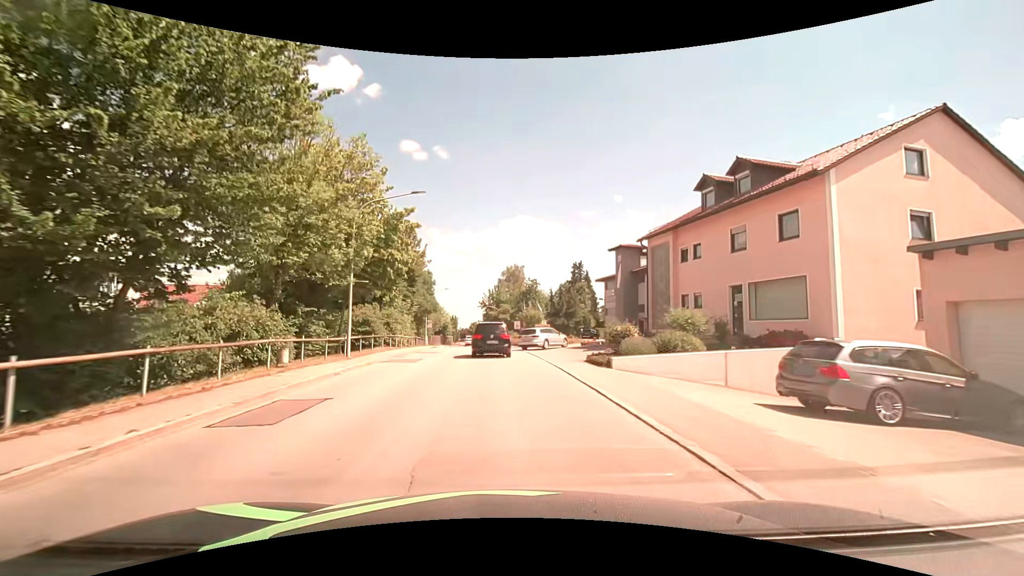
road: secondary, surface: asphalt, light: Day
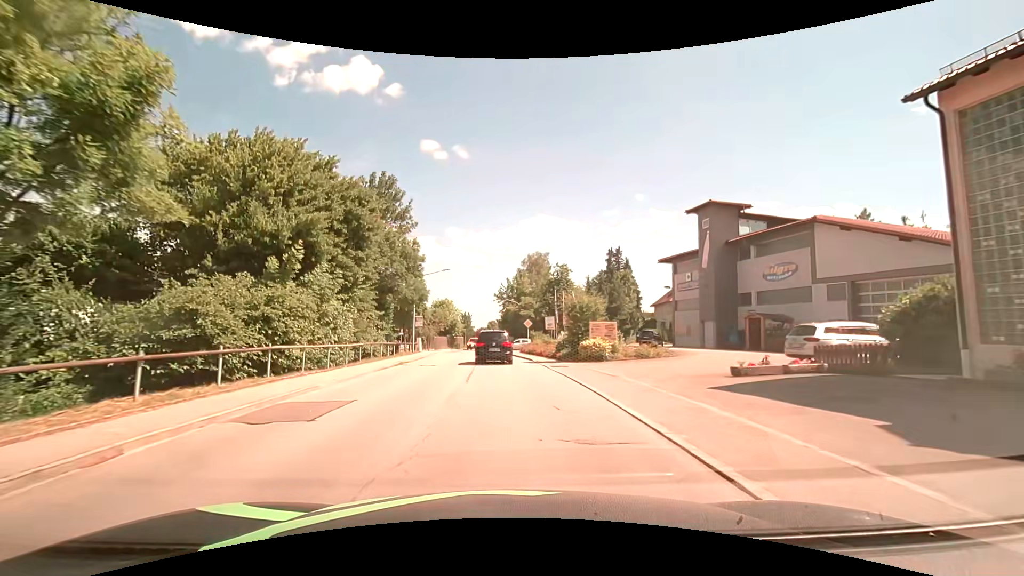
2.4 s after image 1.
(-0.5, +20.9) m; -3°
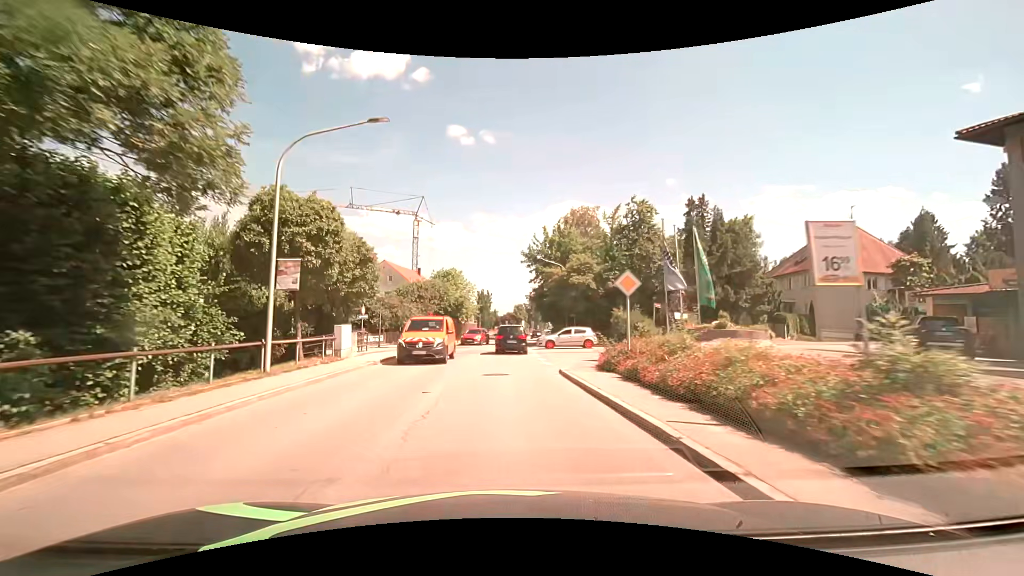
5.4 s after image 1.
(-0.6, +30.4) m; -2°
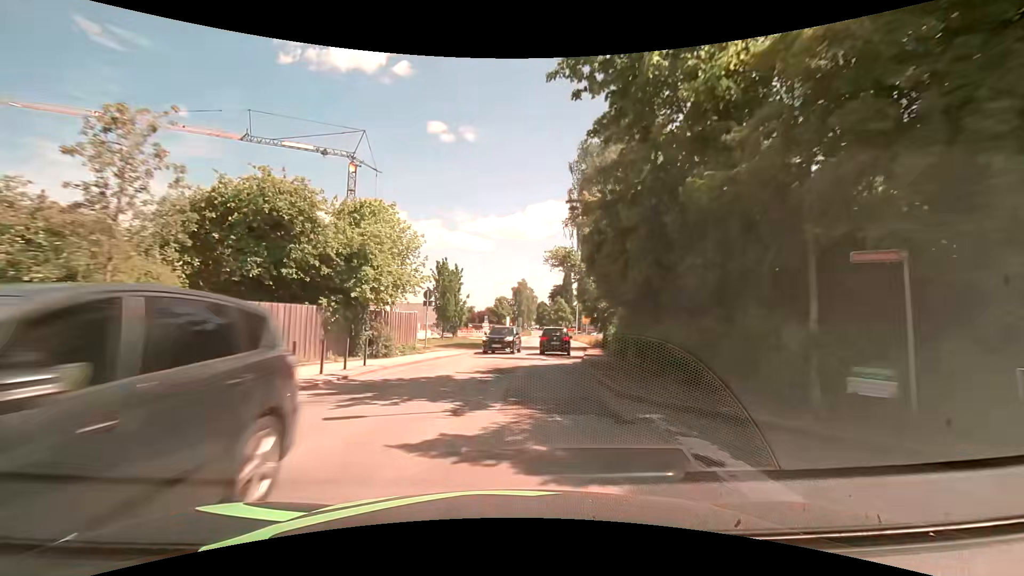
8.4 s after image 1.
(-0.3, +35.6) m; +3°
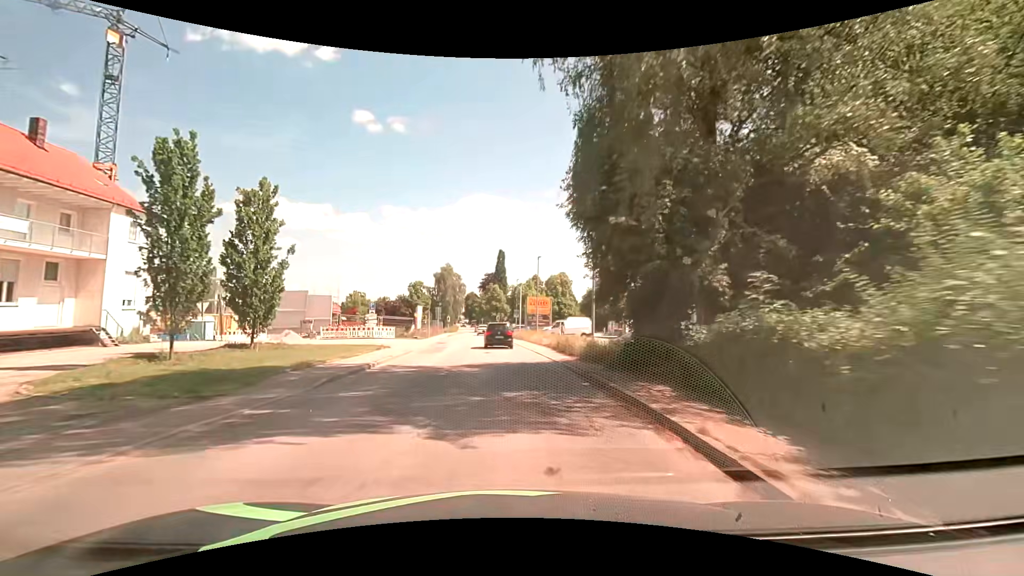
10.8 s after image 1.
(+2.2, +29.6) m; +8°
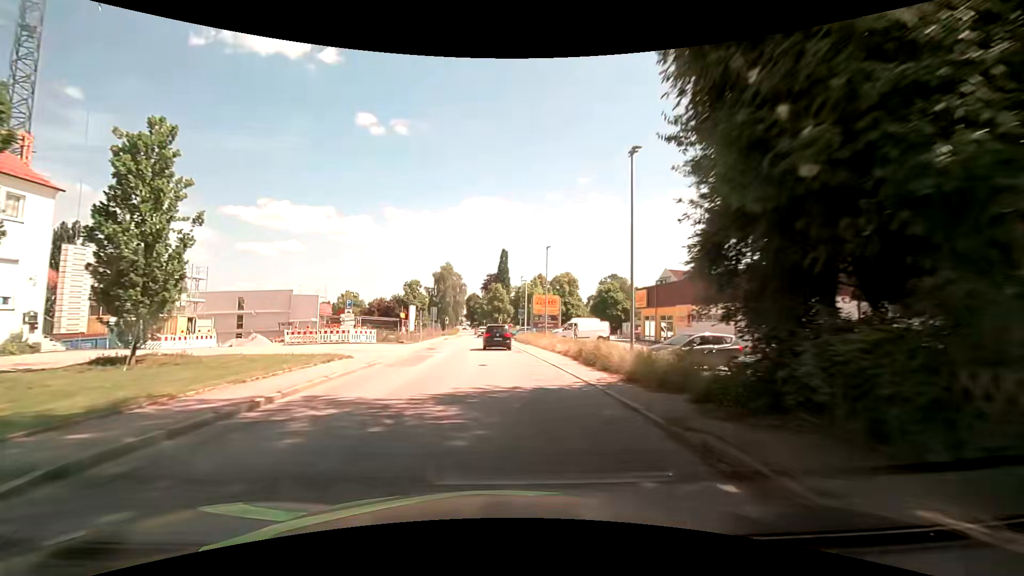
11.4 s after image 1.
(-0.1, +7.6) m; -1°
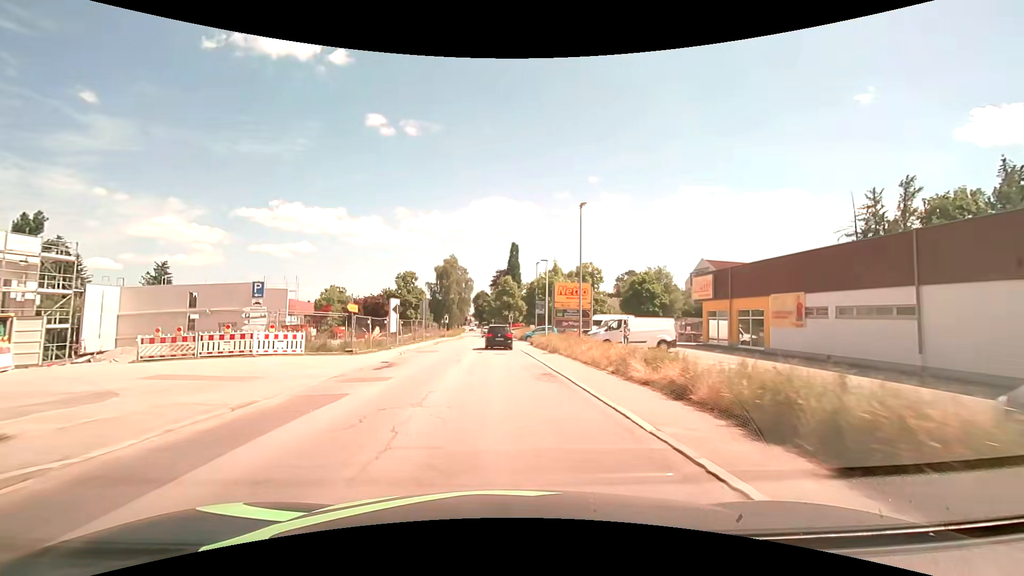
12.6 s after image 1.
(-0.2, +15.1) m; -2°
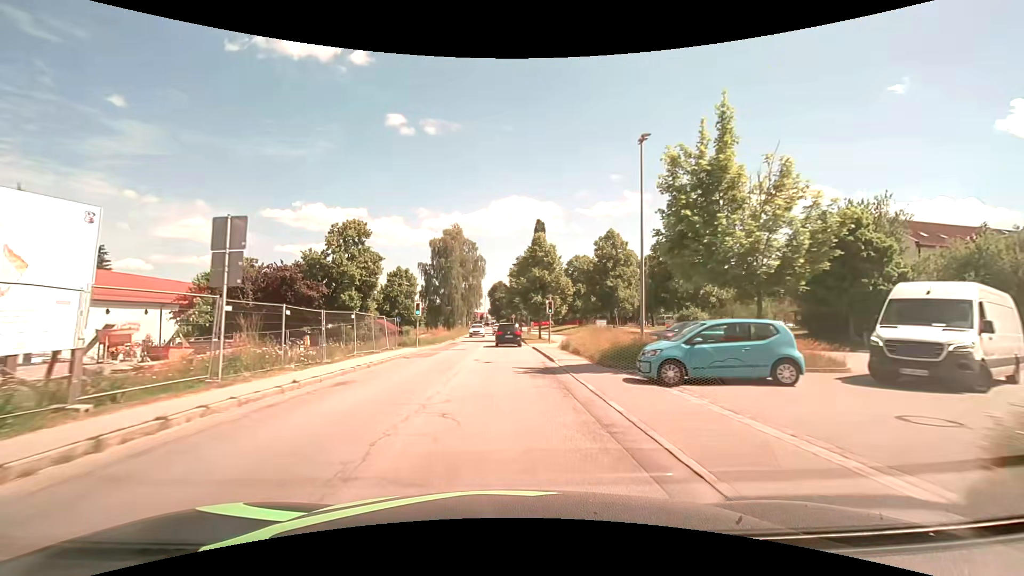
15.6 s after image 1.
(-0.8, +38.0) m; -2°
(0, +10) (0, +20) (0, +30) (0, +40) (-1, +50) (-1, +60) (-1, +70) (-1, +80) (-2, +90) (-2, +100) m
